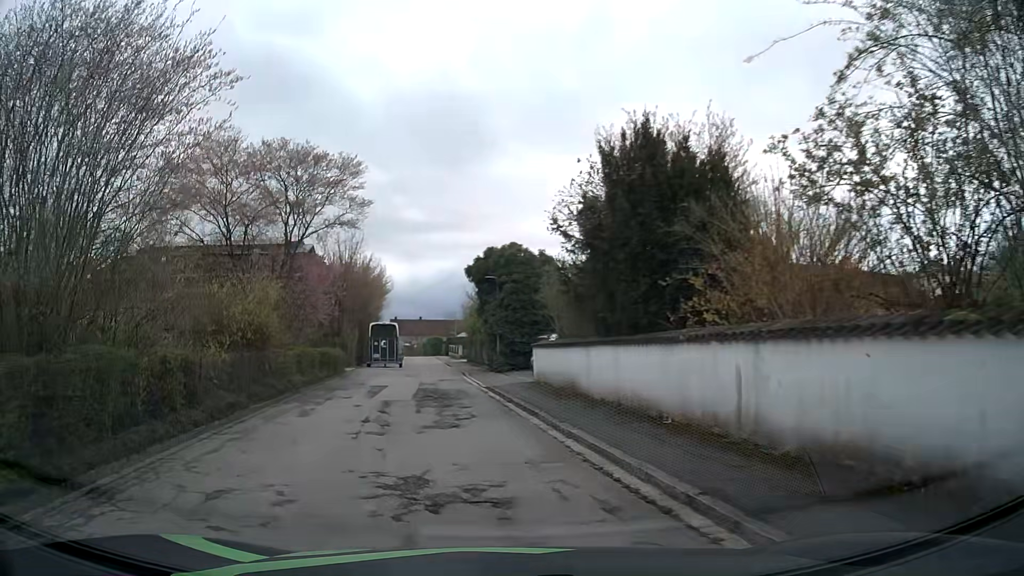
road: residential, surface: asphalt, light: Day
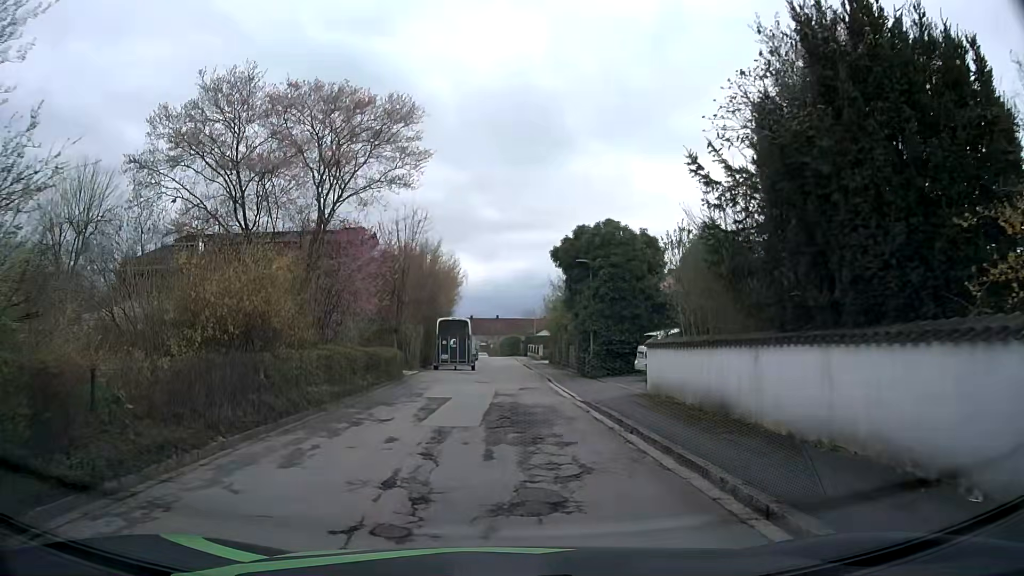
(-0.5, +5.7) m; -7°
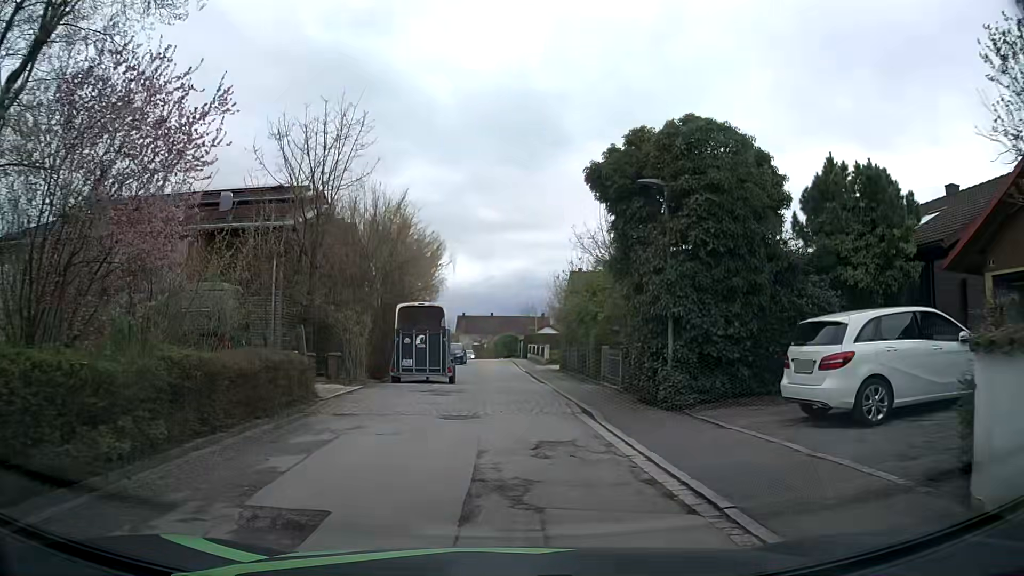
(-0.3, +12.1) m; -1°
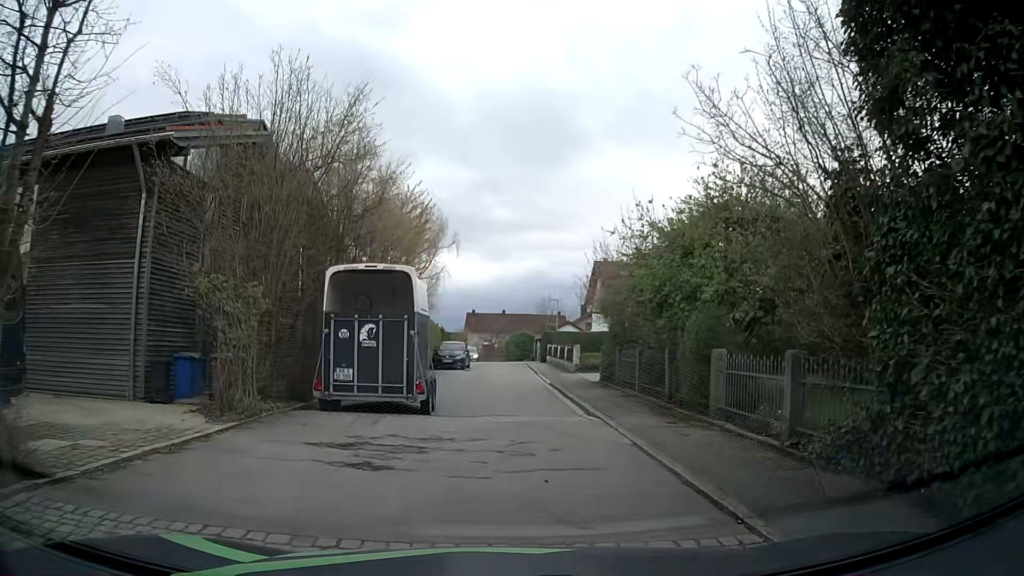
(0.0, +10.3) m; 0°
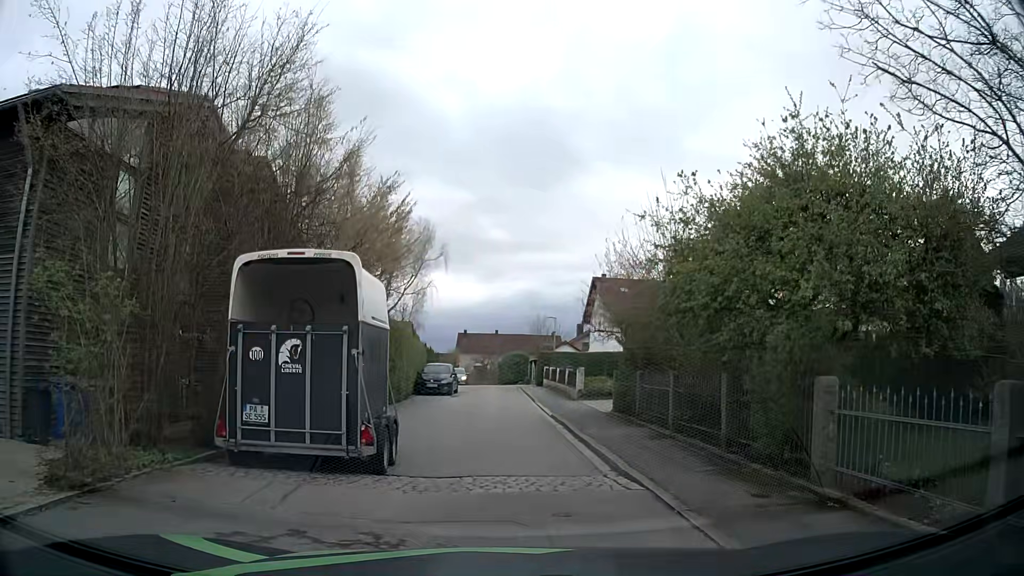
(0.0, +4.1) m; 0°
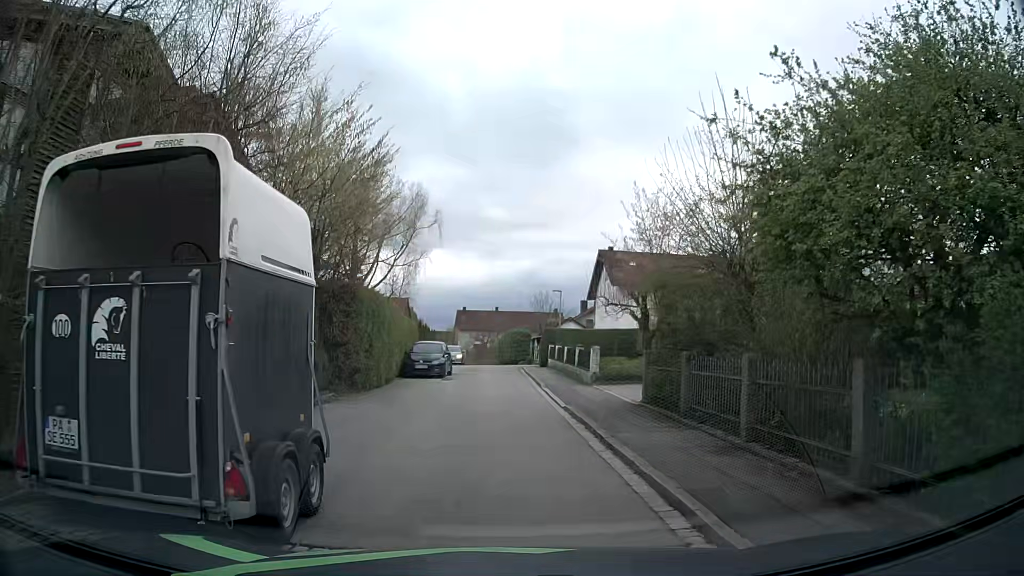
(0.0, +4.0) m; 0°
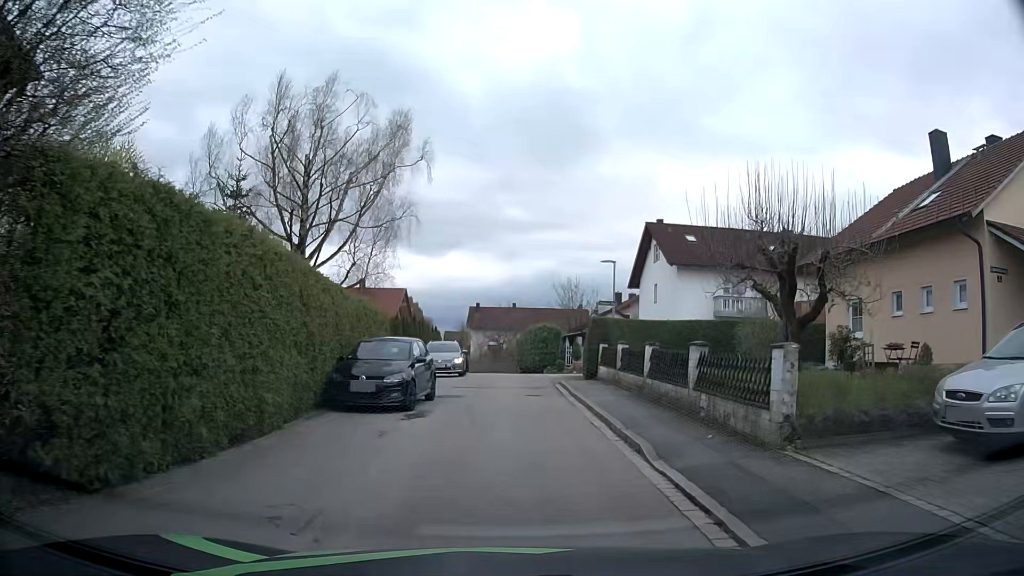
(-0.1, +14.0) m; -1°
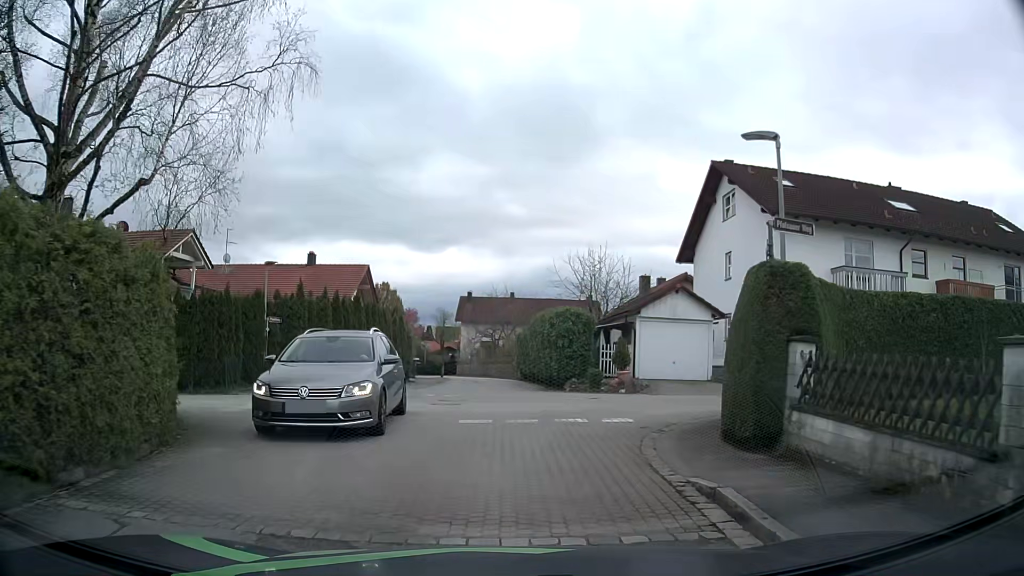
(-0.1, +16.1) m; +1°
